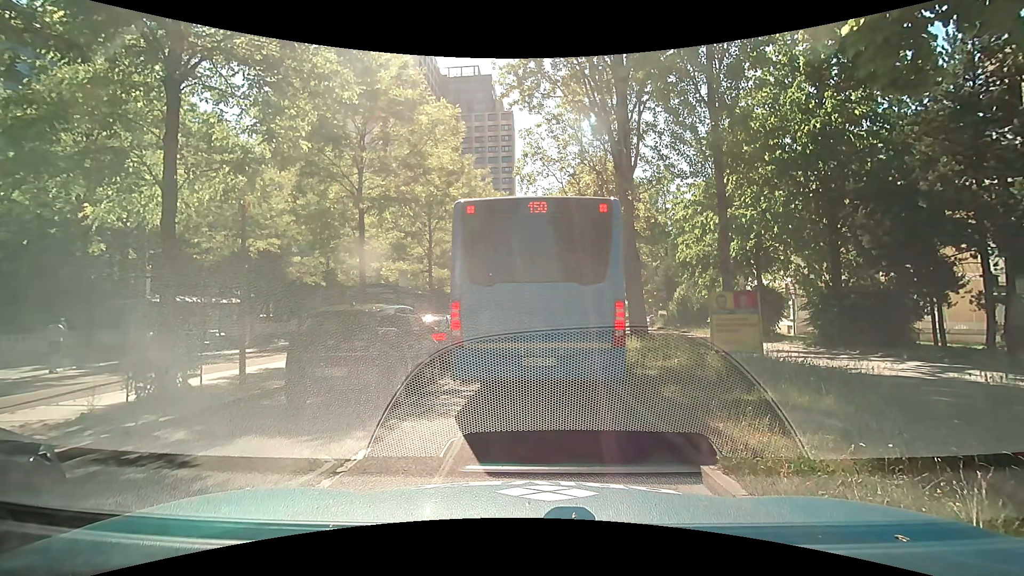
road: secondary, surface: asphalt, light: Day
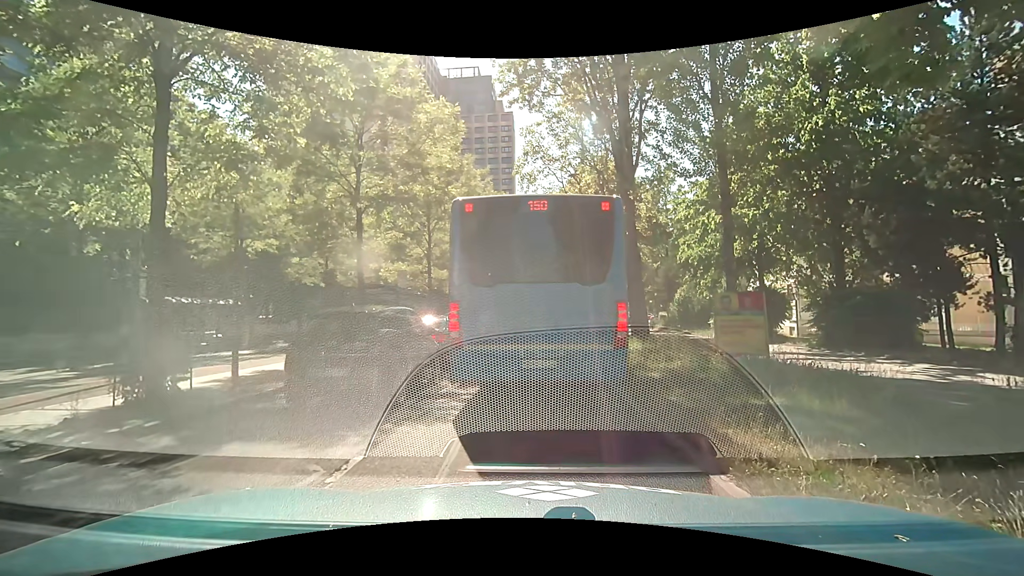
(0.0, +0.2) m; 0°
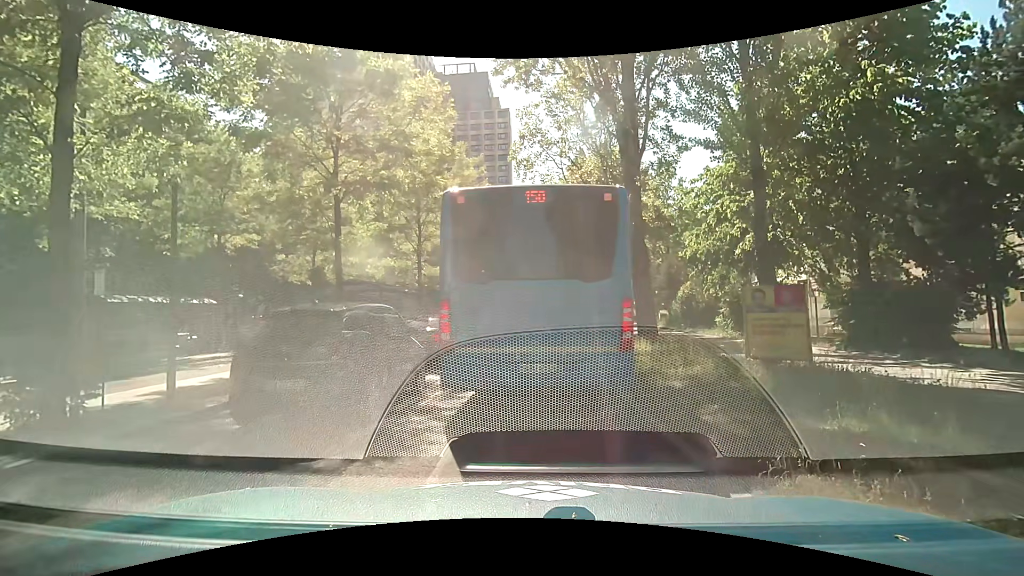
(0.0, +1.6) m; 0°
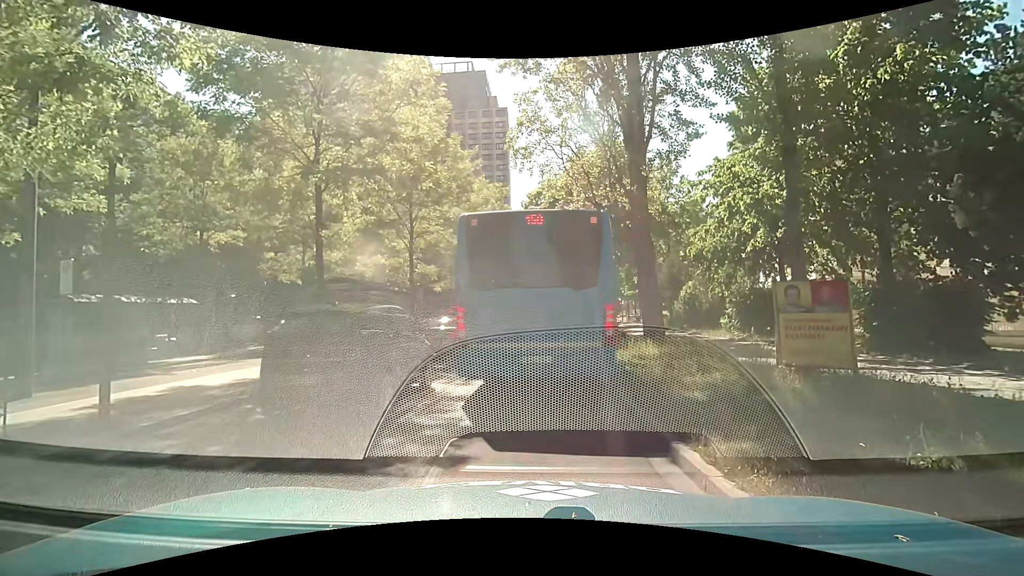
(0.0, +1.2) m; 0°
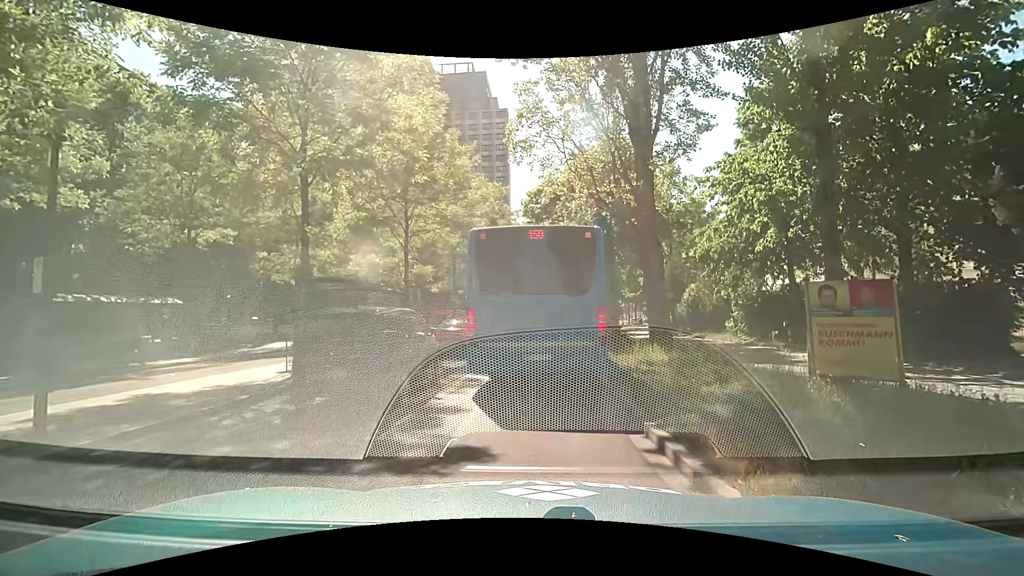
(0.0, +0.9) m; +1°
